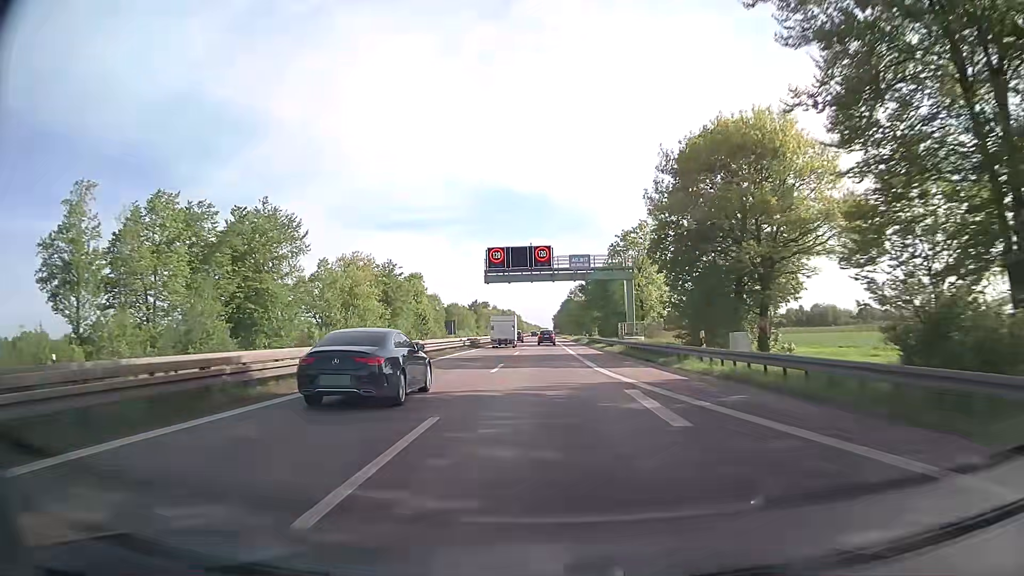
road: trunk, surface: asphalt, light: Day
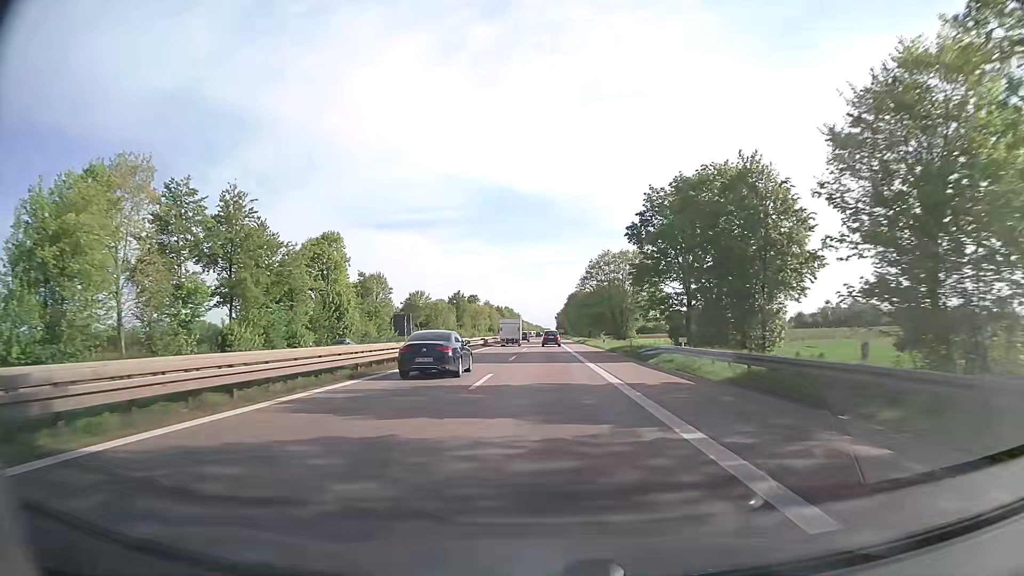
(0.0, +60.9) m; 0°
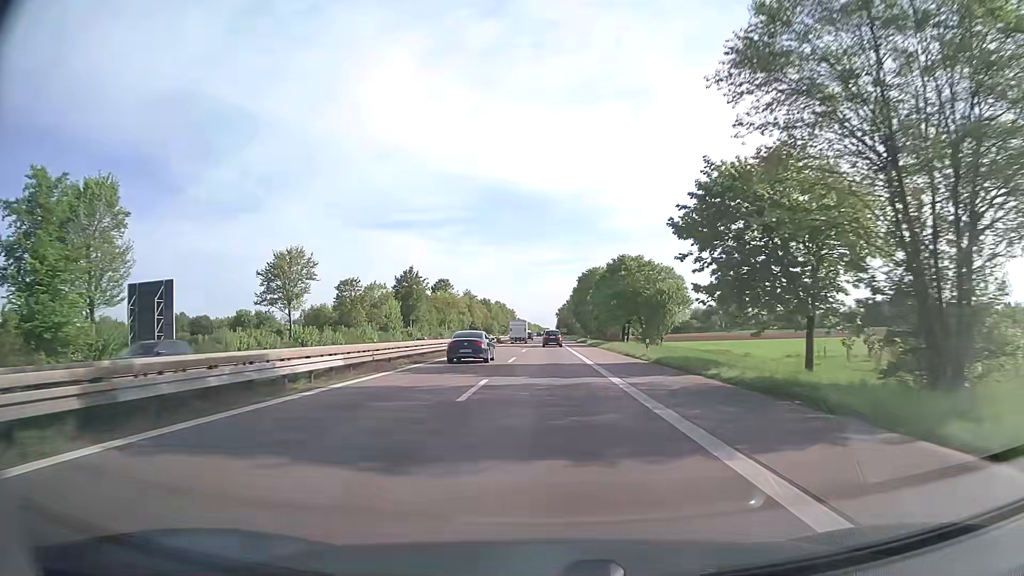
(+0.1, +75.2) m; 0°
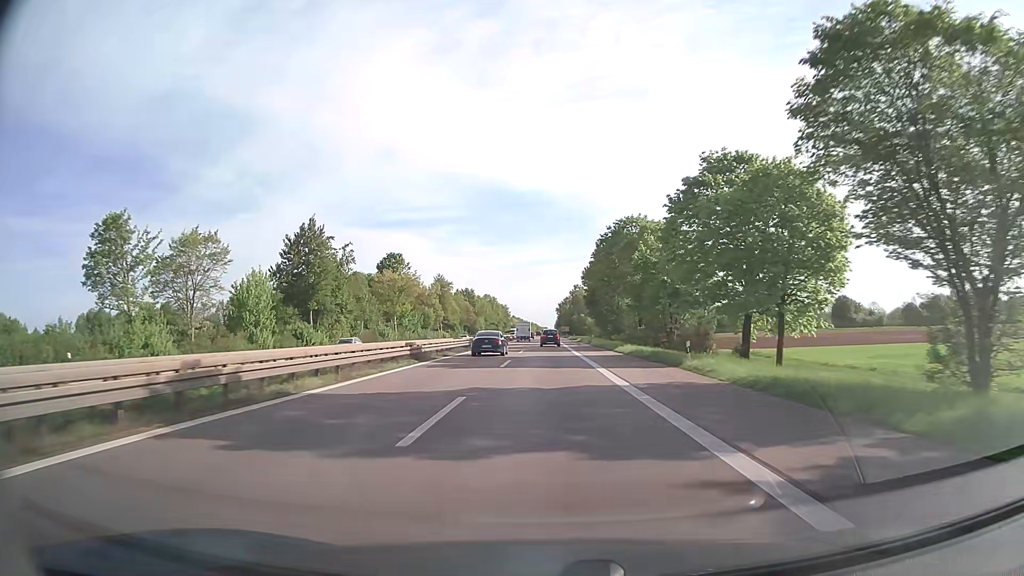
(+0.1, +59.6) m; 0°
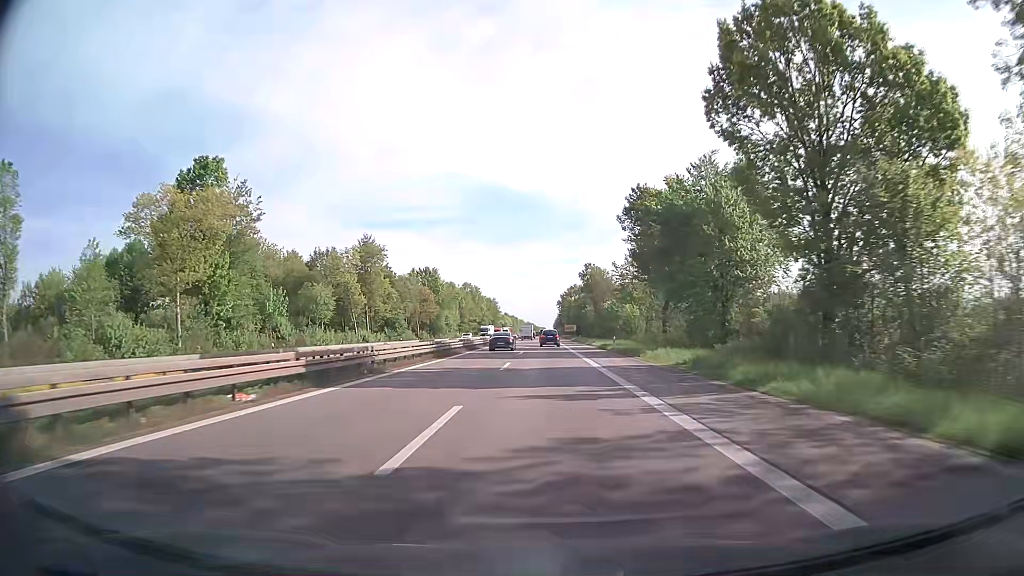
(-0.1, +74.0) m; 0°
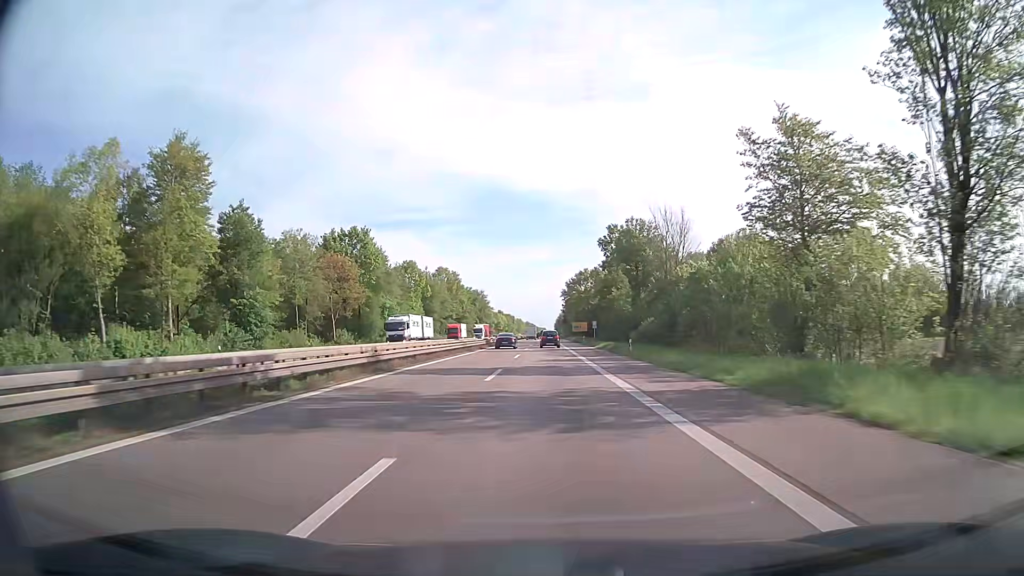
(+0.2, +59.6) m; 0°
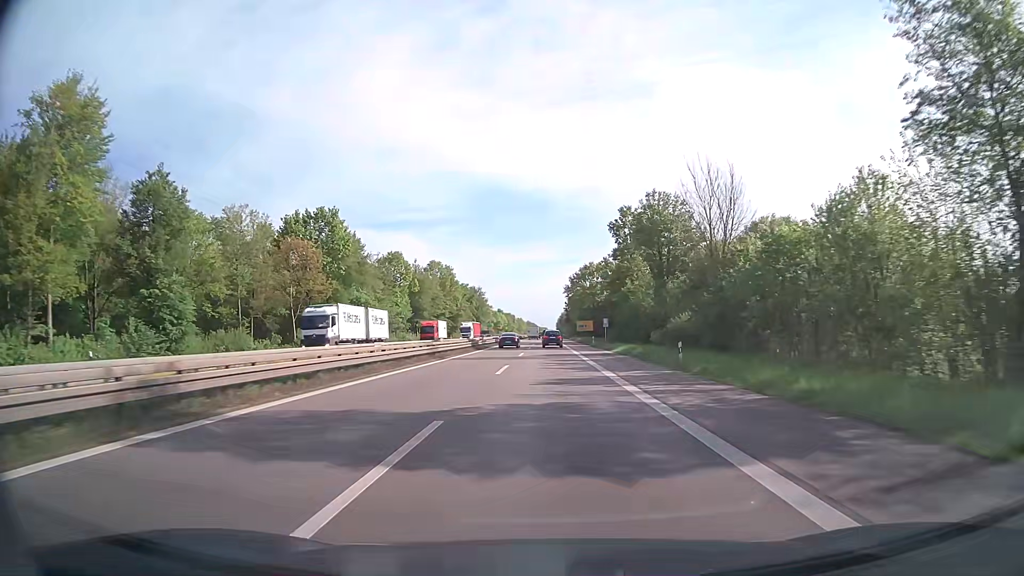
(0.0, +15.0) m; 0°
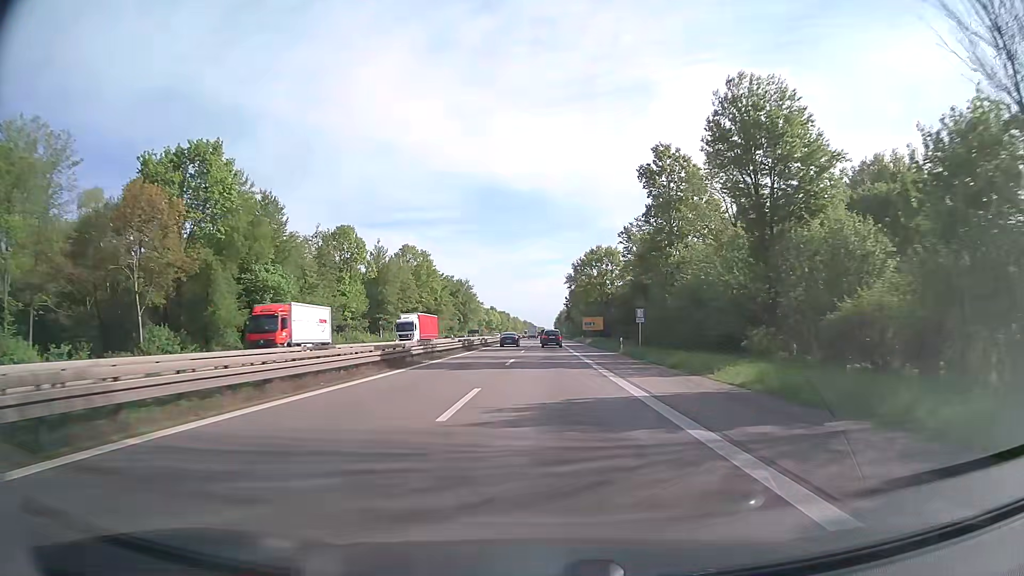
(+0.1, +30.2) m; 0°
(0, +10) (0, +20) (0, +30) (0, +40) (0, +50) (0, +60) (0, +70) (0, +80) (0, +90) (0, +100) m
